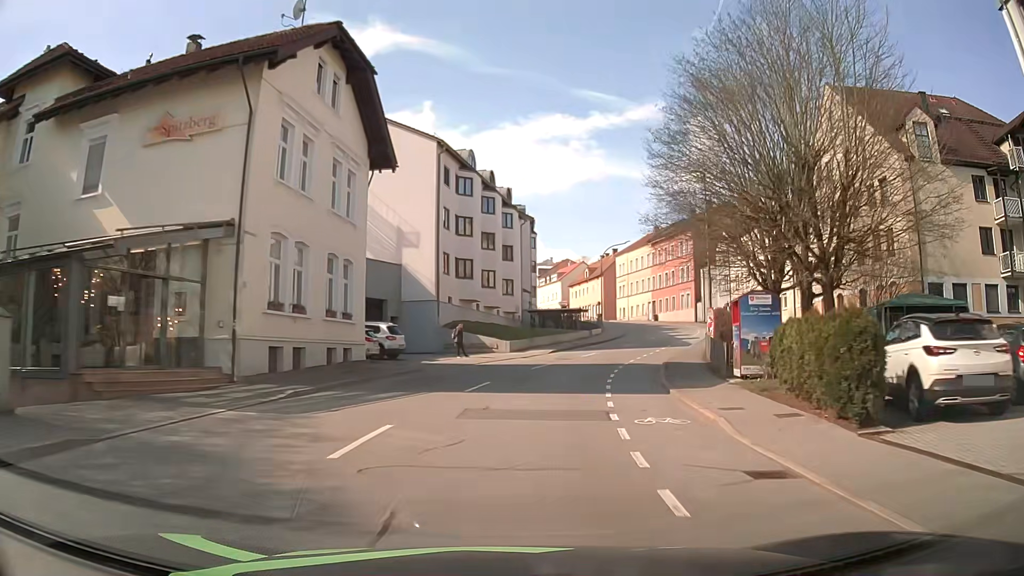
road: tertiary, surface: asphalt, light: Day
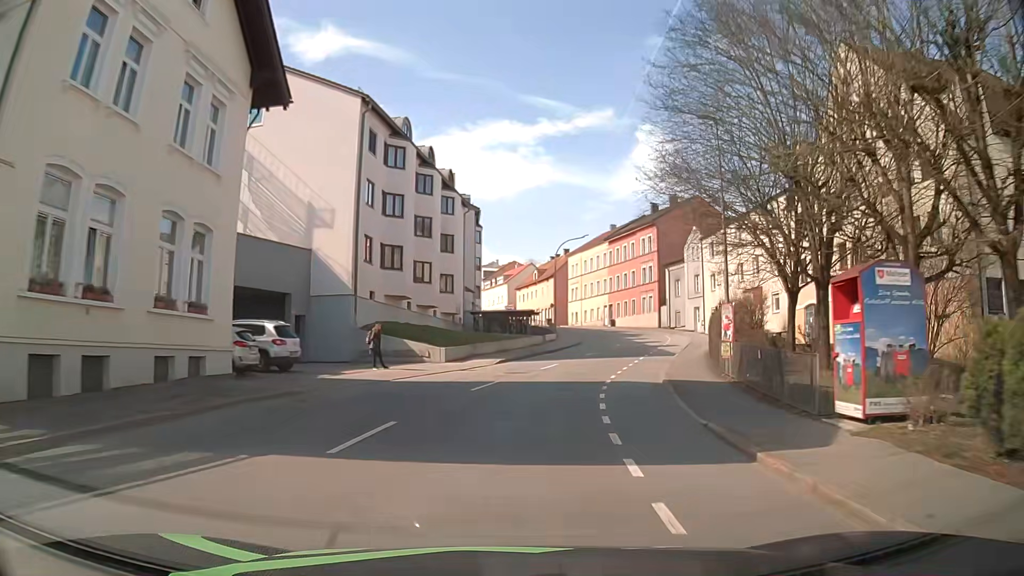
(+0.3, +8.5) m; +5°
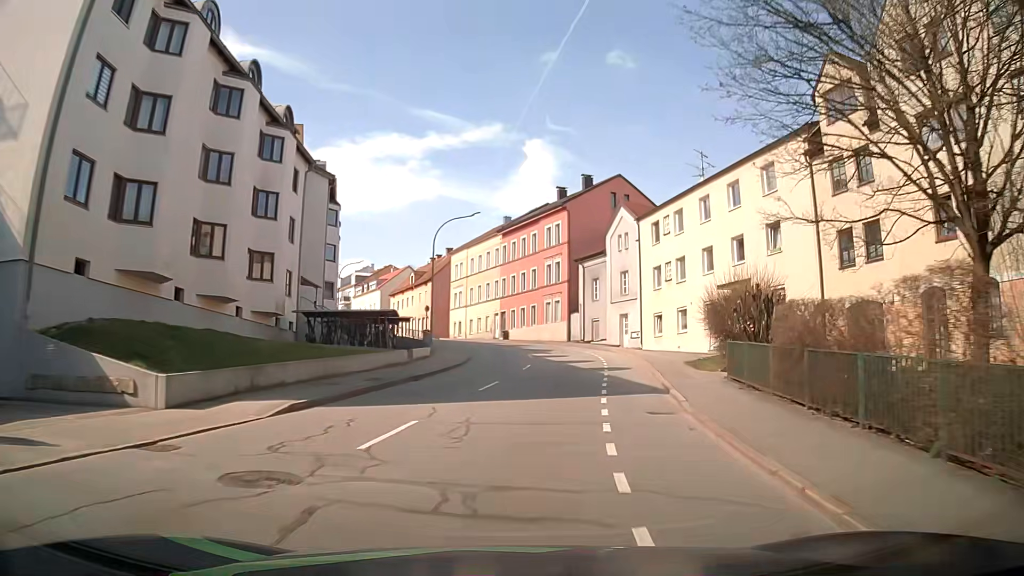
(+1.3, +16.8) m; +10°
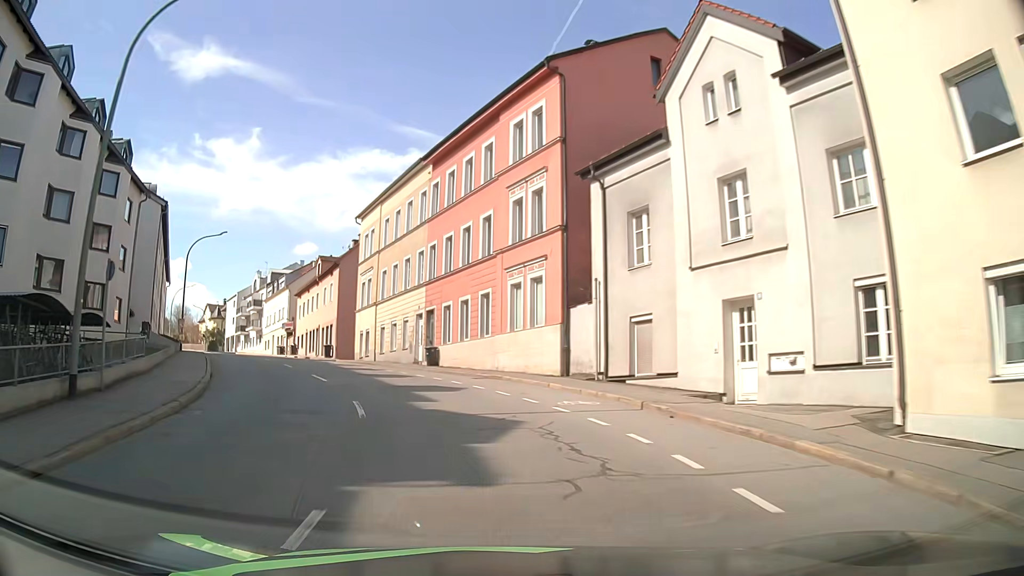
(+2.9, +32.9) m; +2°
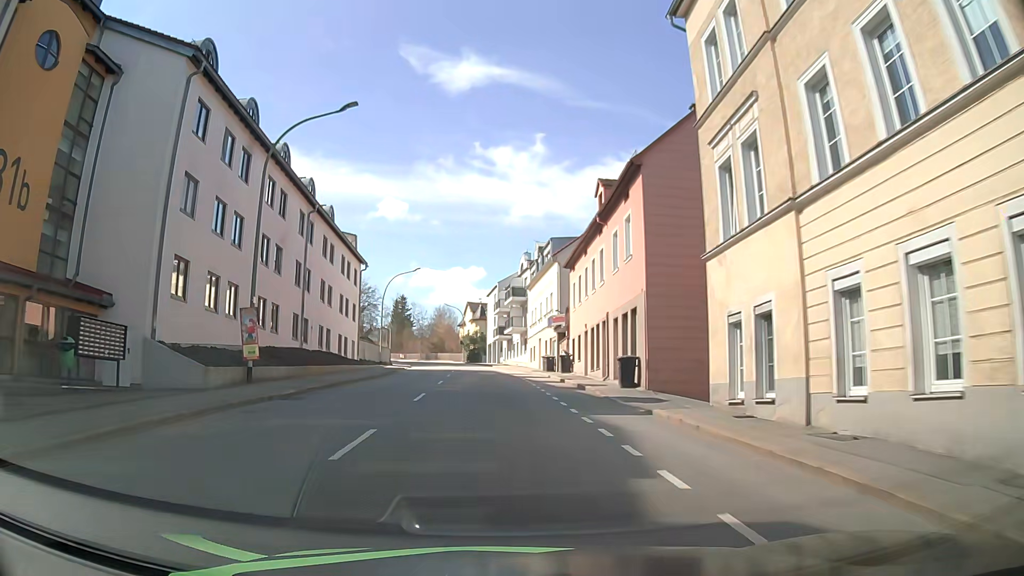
(-7.3, +30.5) m; -26°
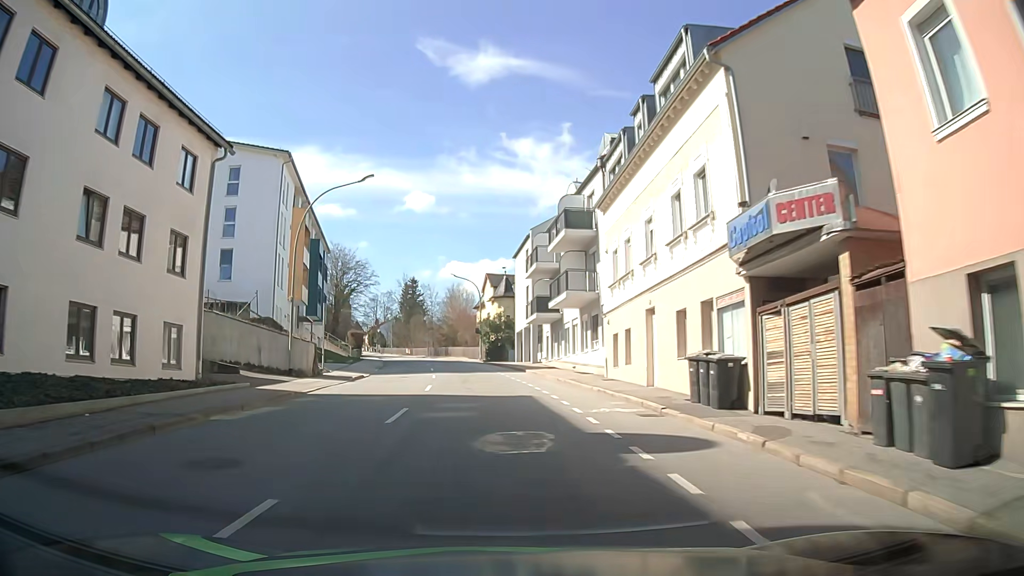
(-0.7, +32.6) m; -2°
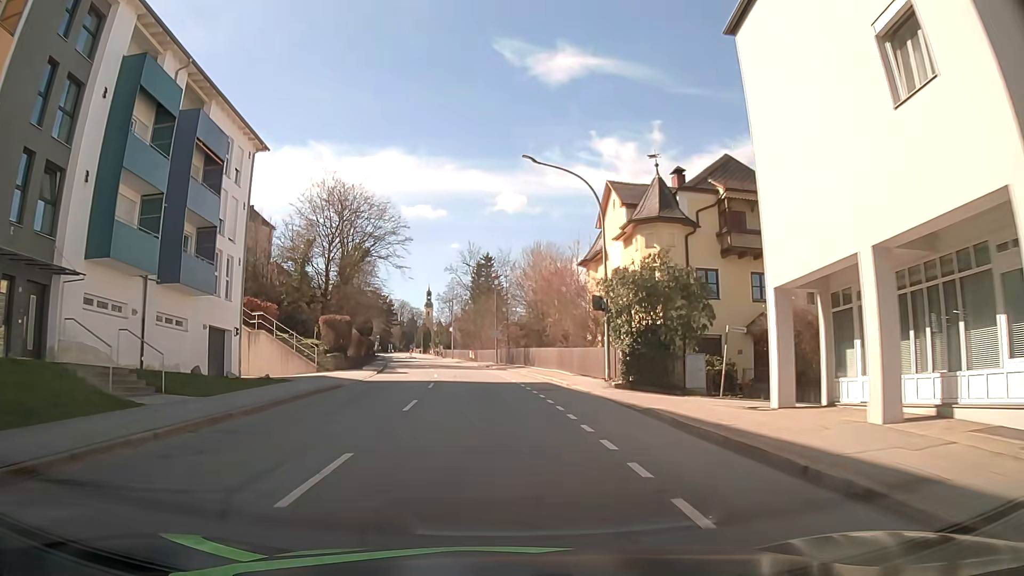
(-2.8, +43.0) m; -8°
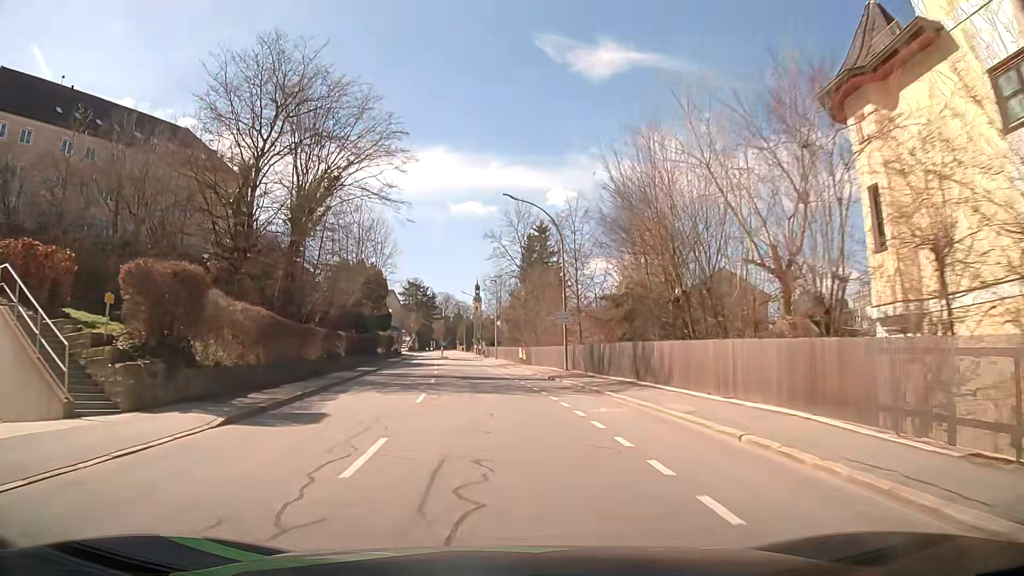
(-1.2, +26.0) m; -4°
(0, +10) (-1, +20) (-2, +30) (-3, +40) (-4, +50) (-4, +60) (-5, +70) (-6, +80) (-7, +90) (-9, +100) m
